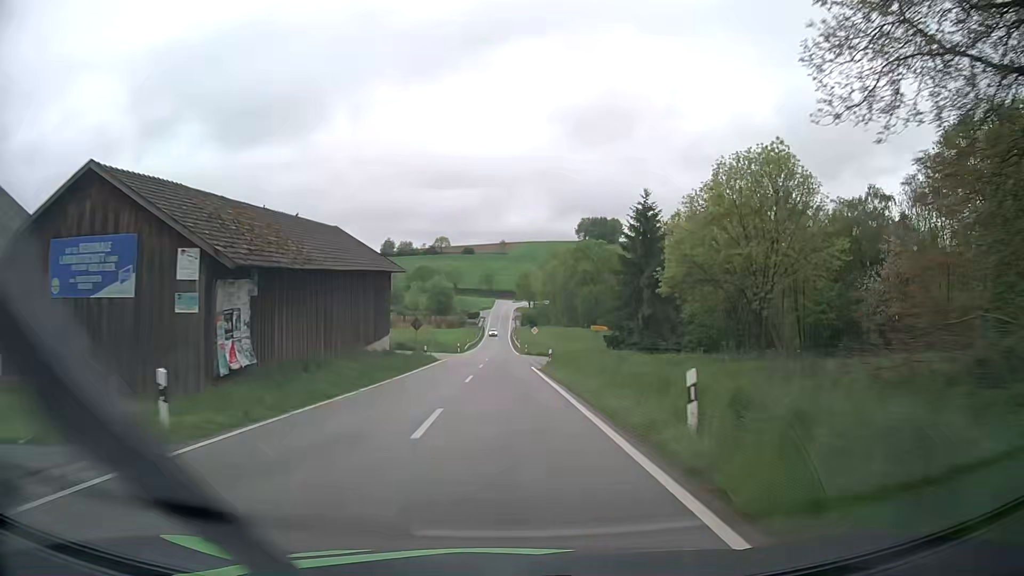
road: tertiary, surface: asphalt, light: Day
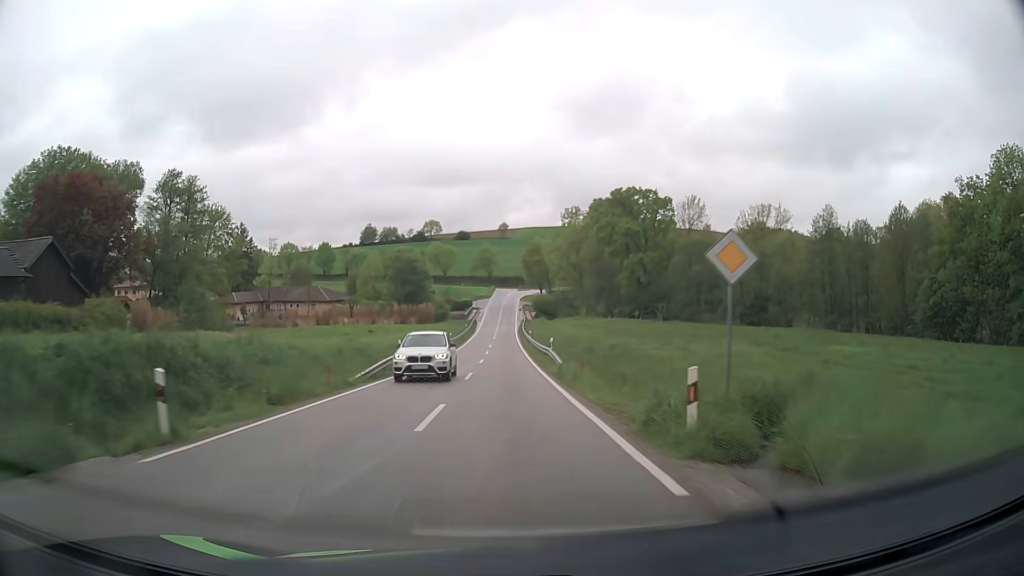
(+0.1, +61.7) m; 0°
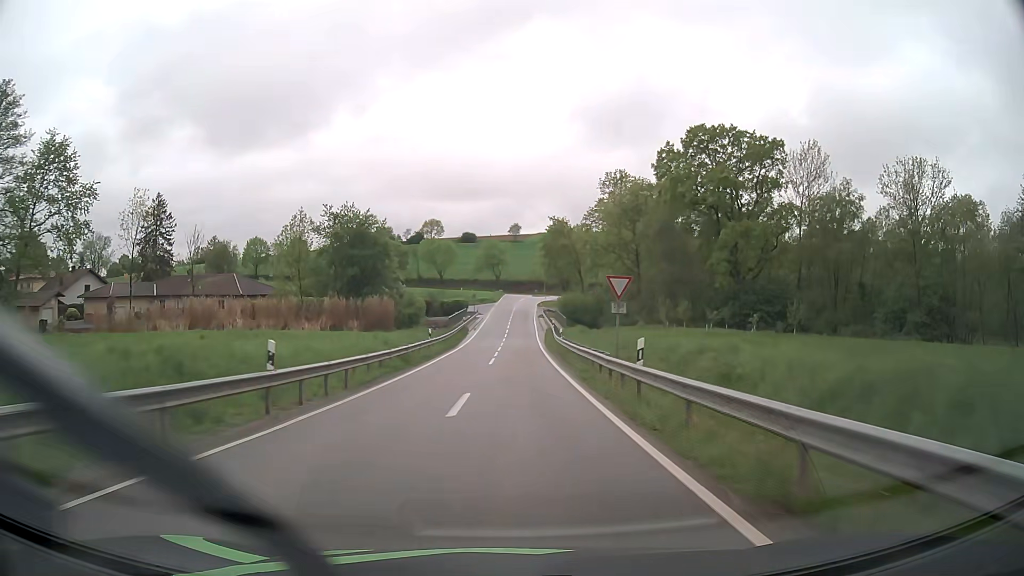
(-0.4, +47.3) m; -1°
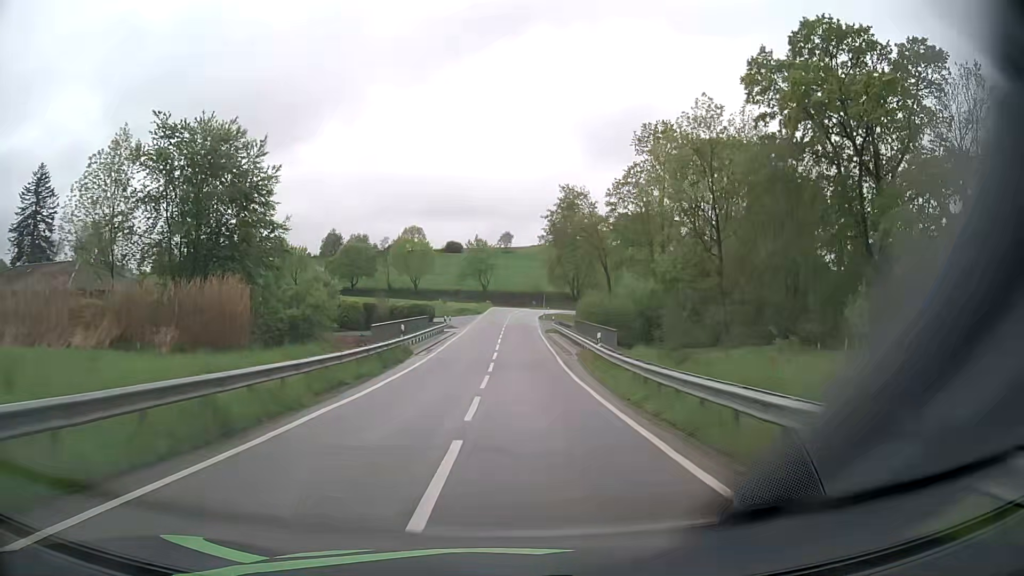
(0.0, +34.3) m; +1°
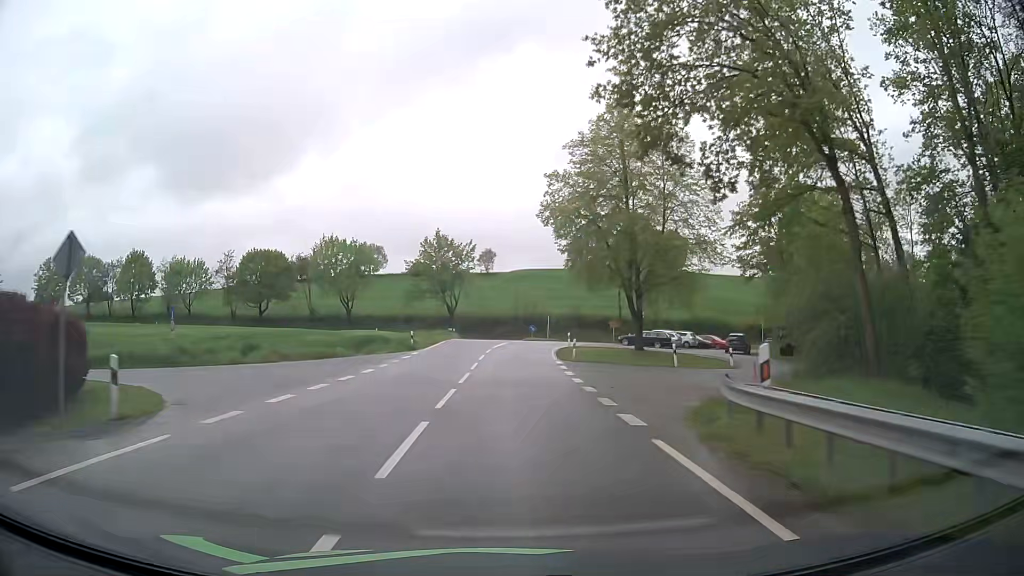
(+0.8, +51.5) m; +1°
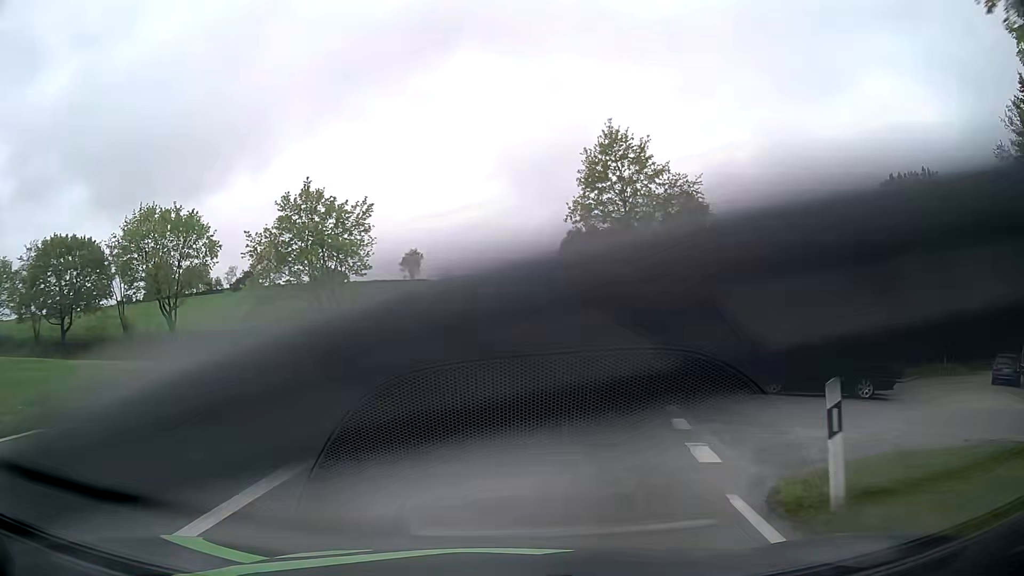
(+1.0, +40.2) m; +5°
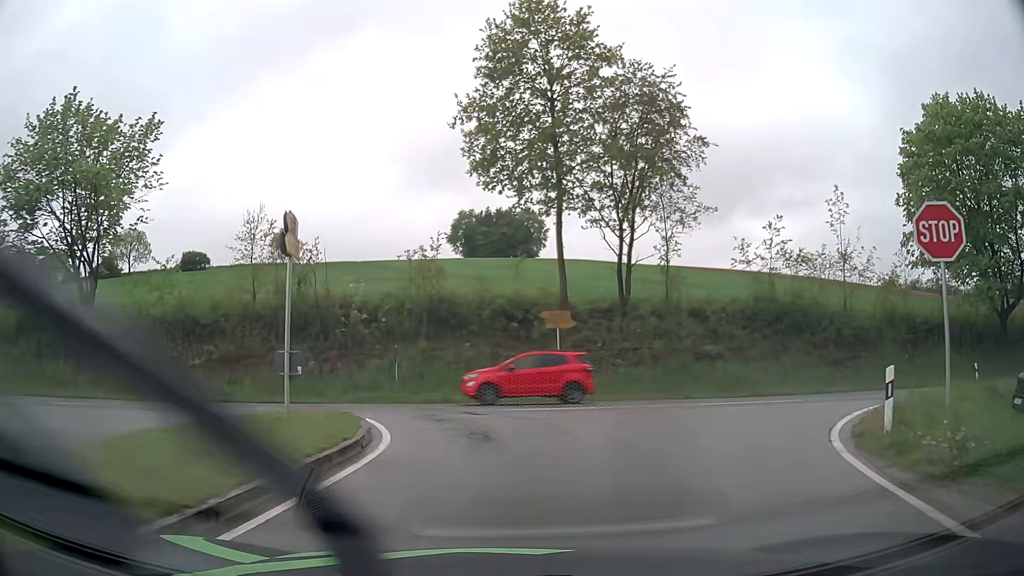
(+1.8, +20.2) m; +9°
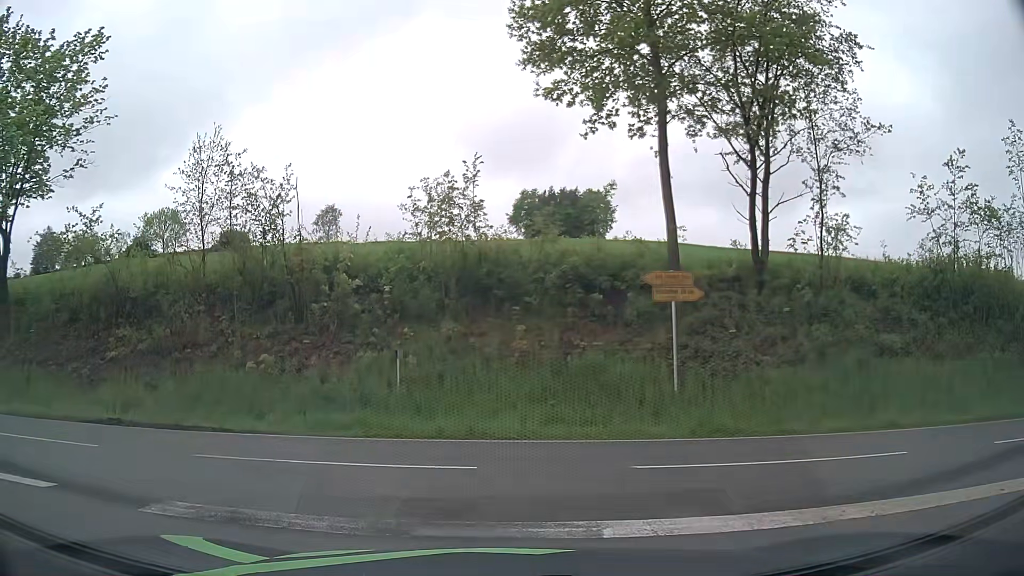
(-0.1, +10.5) m; -5°
